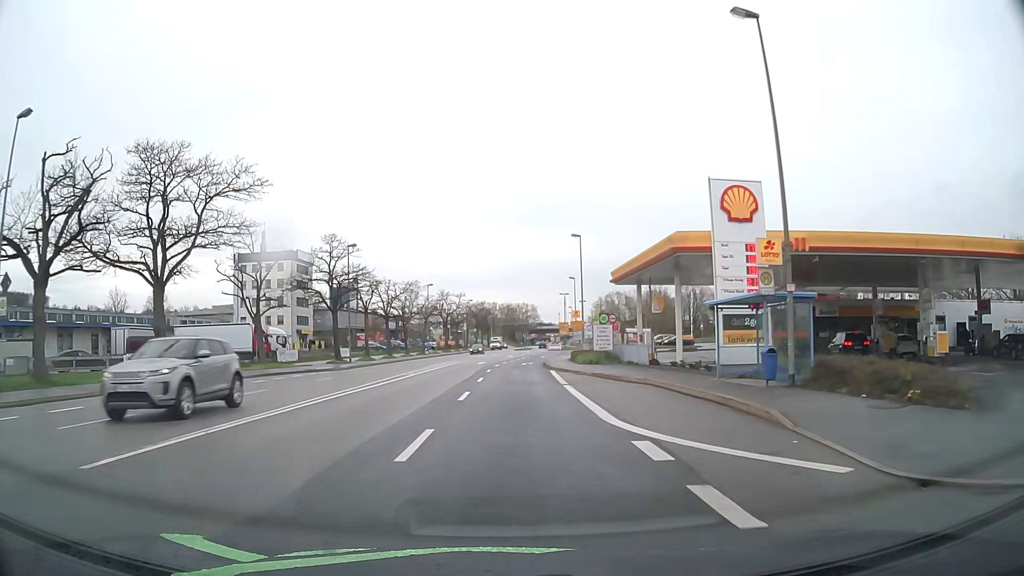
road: primary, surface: asphalt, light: Day
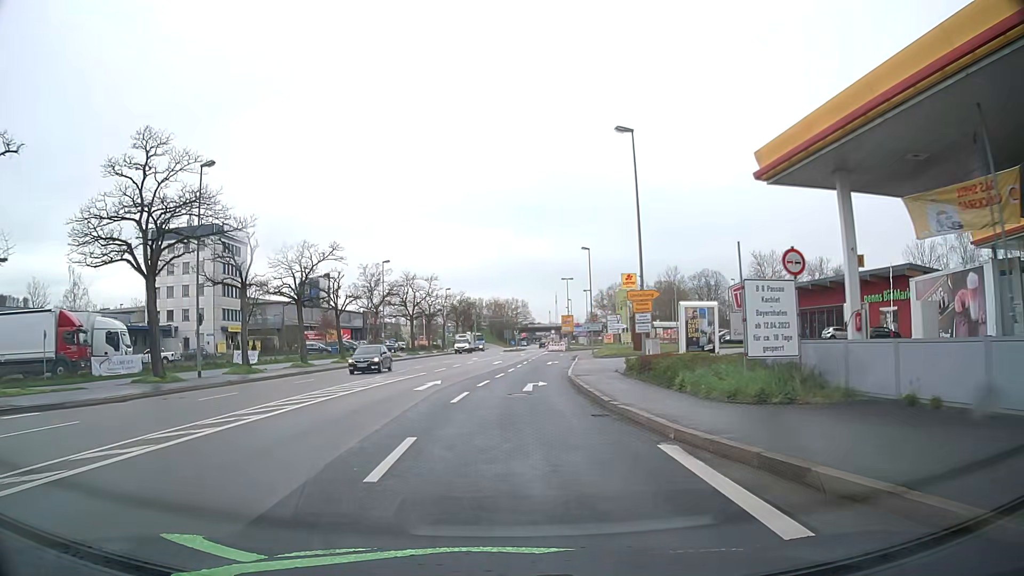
(0.0, +28.3) m; 0°
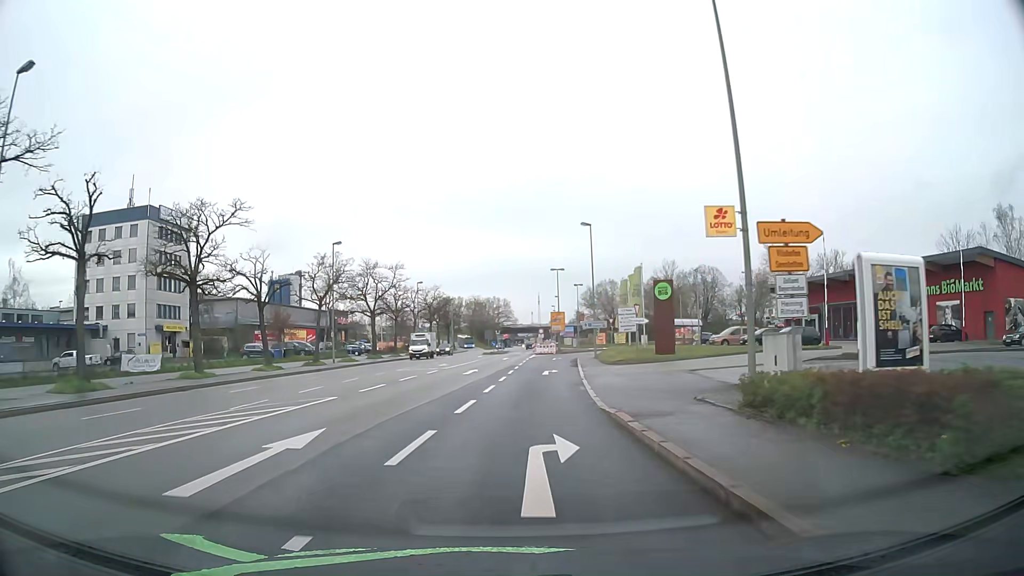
(+0.4, +14.1) m; +2°
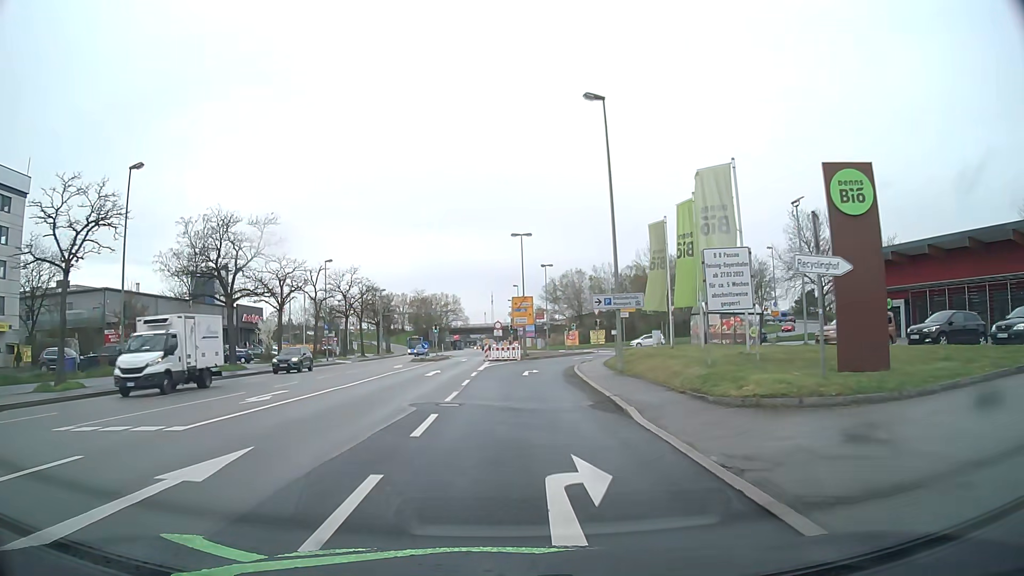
(+1.1, +27.5) m; +4°
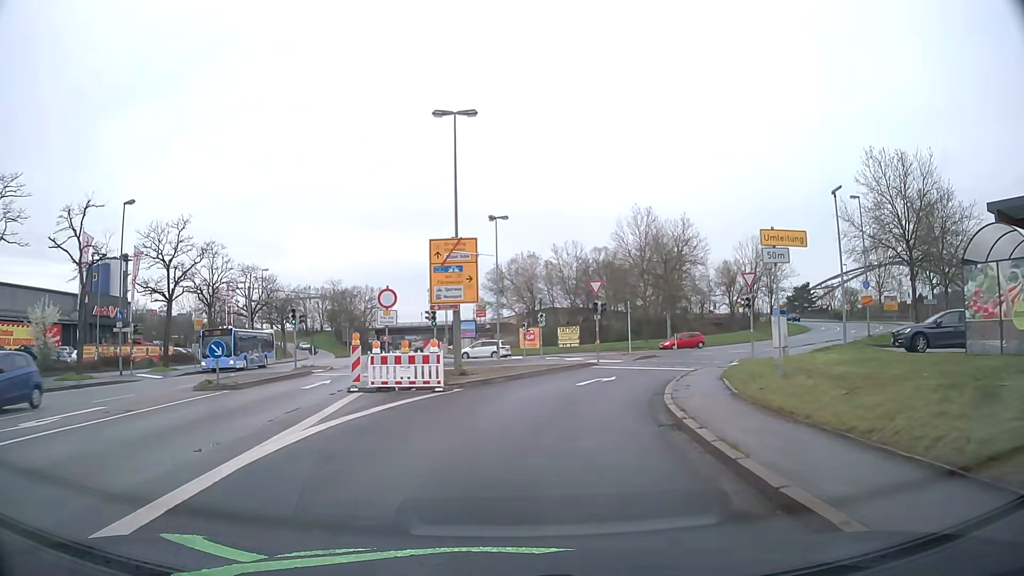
(+0.9, +30.9) m; +5°
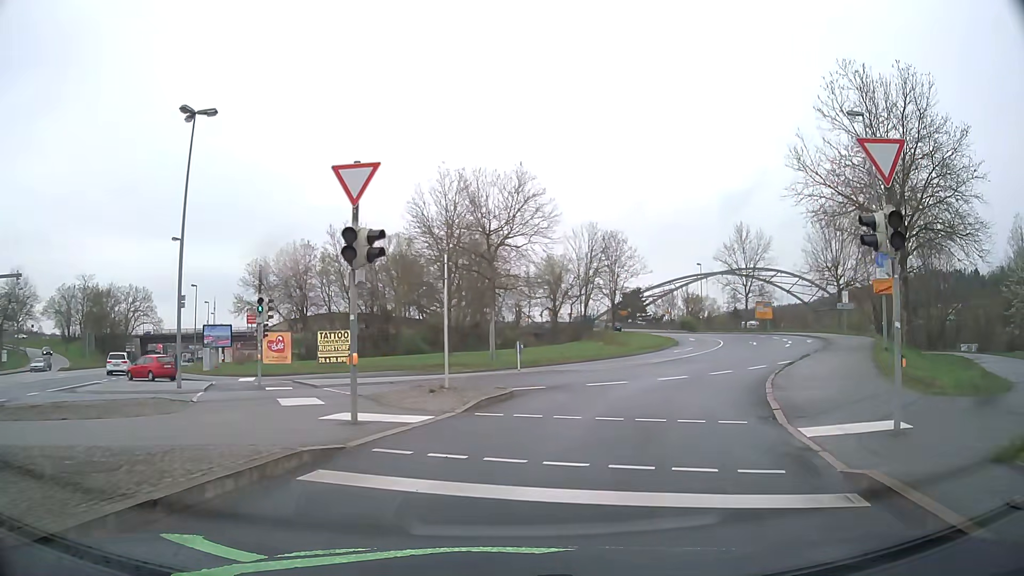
(+3.2, +23.6) m; +18°
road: primary_link
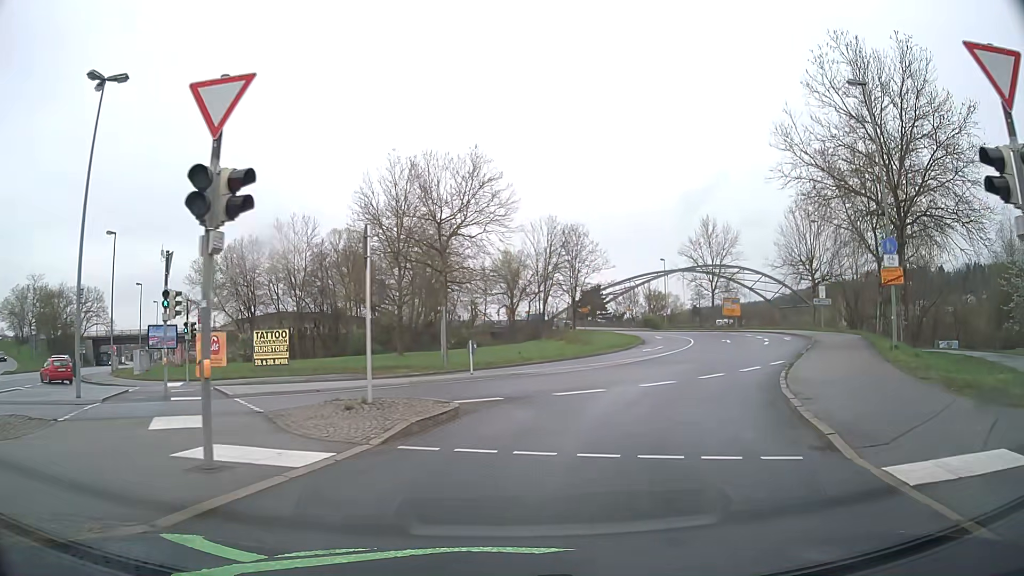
(+0.1, +3.9) m; +4°
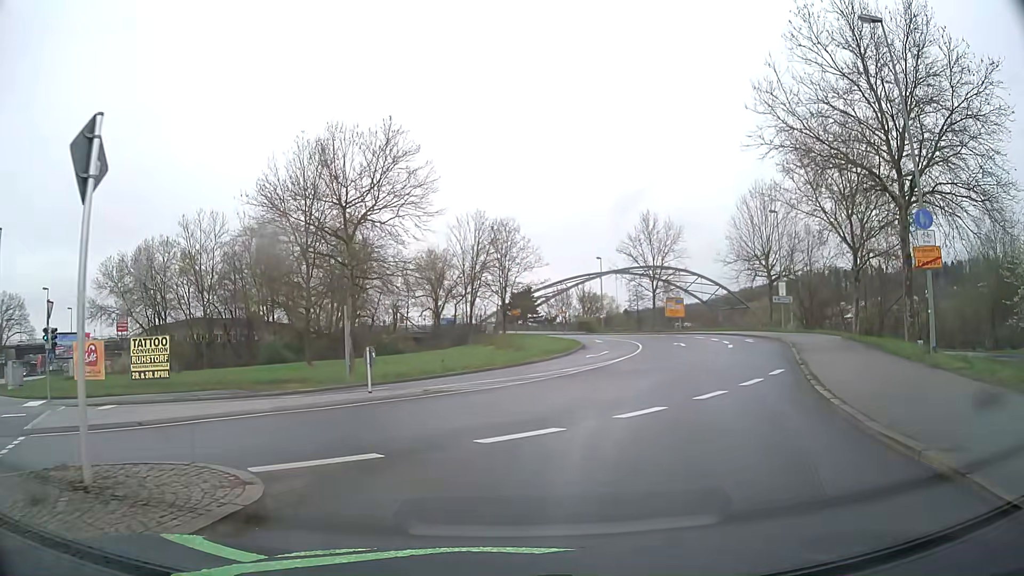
(+0.3, +6.3) m; +6°
(+1, +10) (+3, +20) (+6, +29) (+9, +39) (+11, +49) (+12, +59) (+11, +68) (+8, +78) (+4, +87) (-1, +96) m
